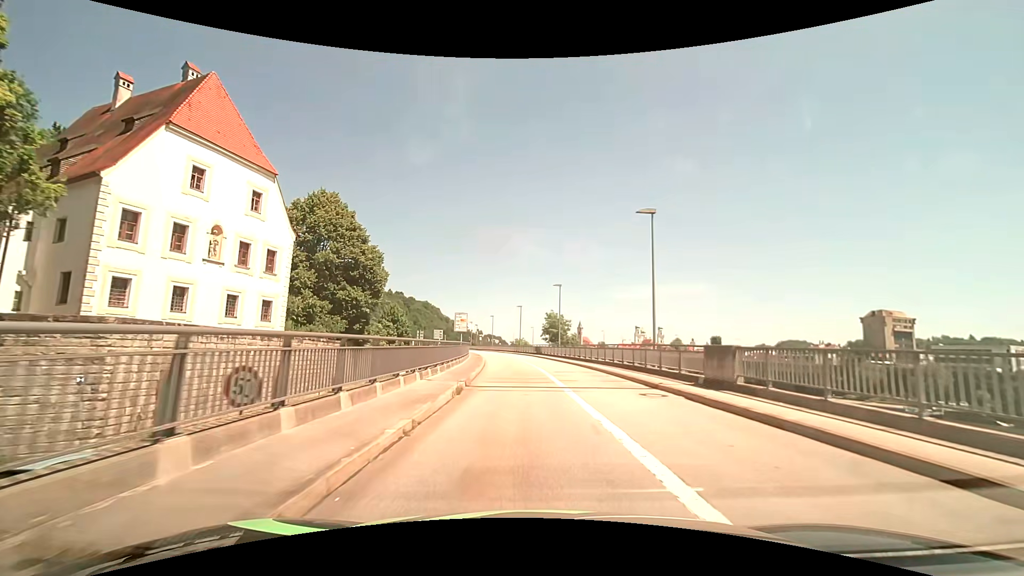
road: primary_link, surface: asphalt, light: Day
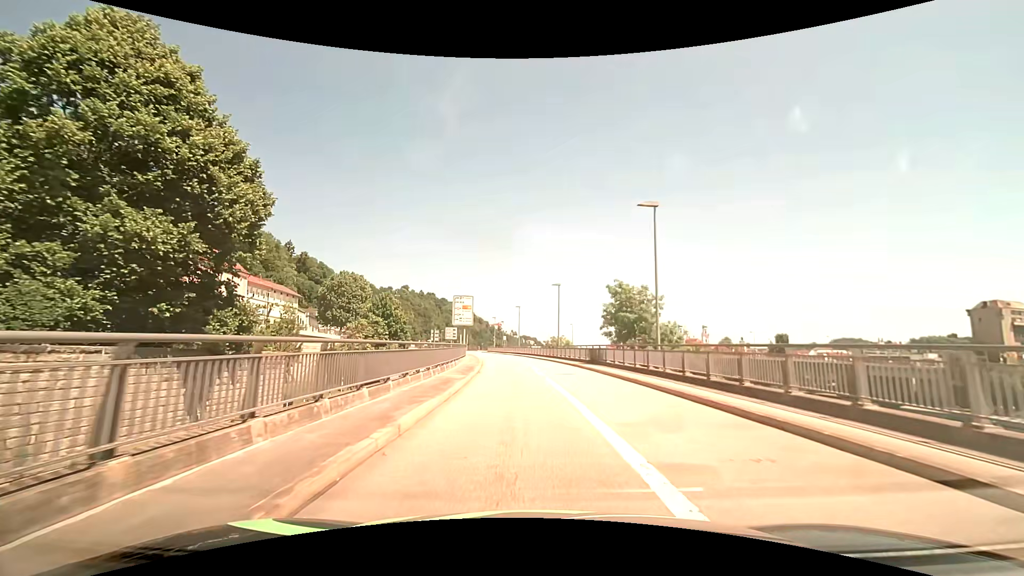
(-0.6, +31.0) m; -4°
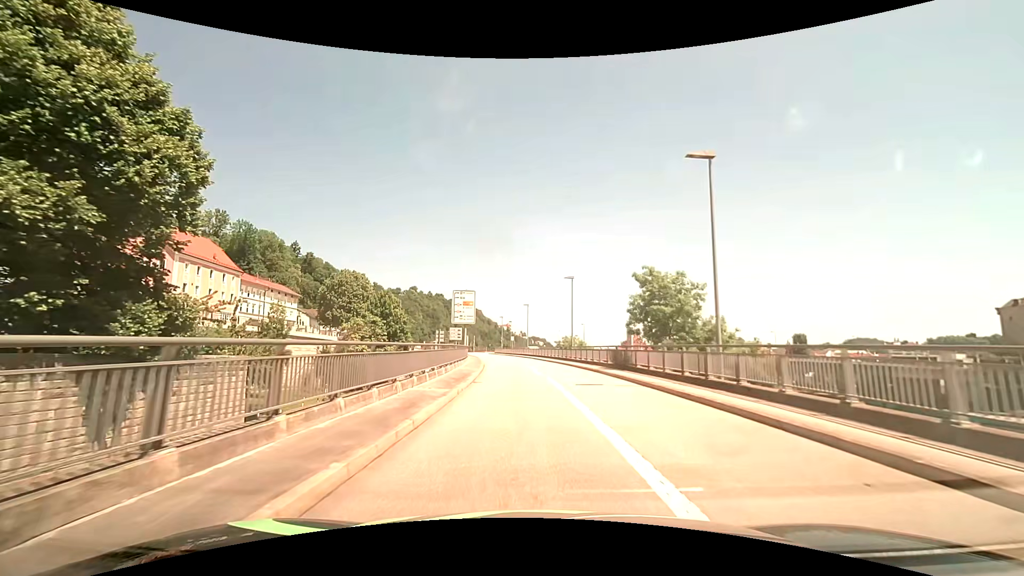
(0.0, +6.0) m; -1°
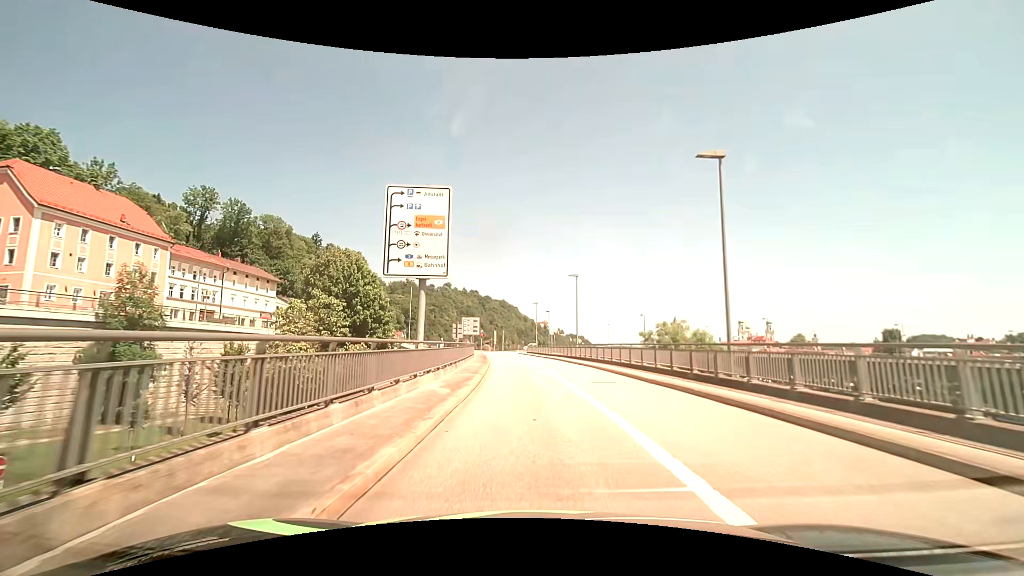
(-1.4, +29.5) m; -5°
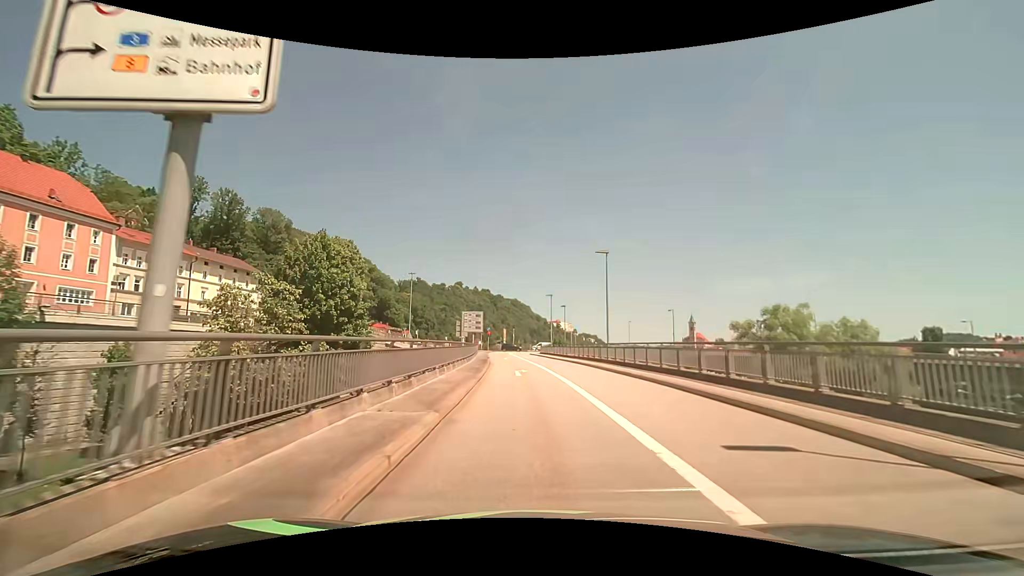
(-0.1, +11.5) m; -1°
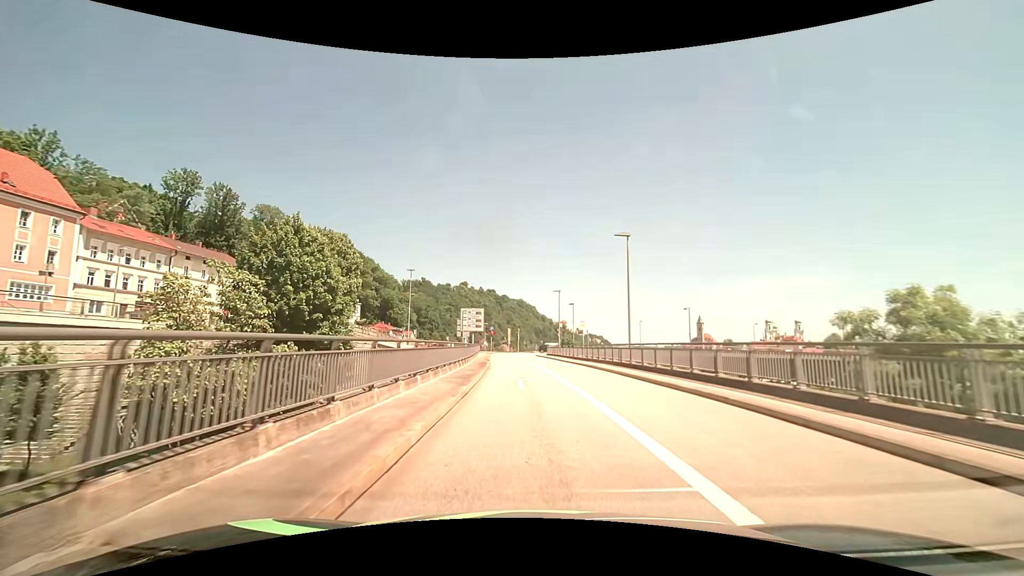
(-0.1, +5.7) m; -1°
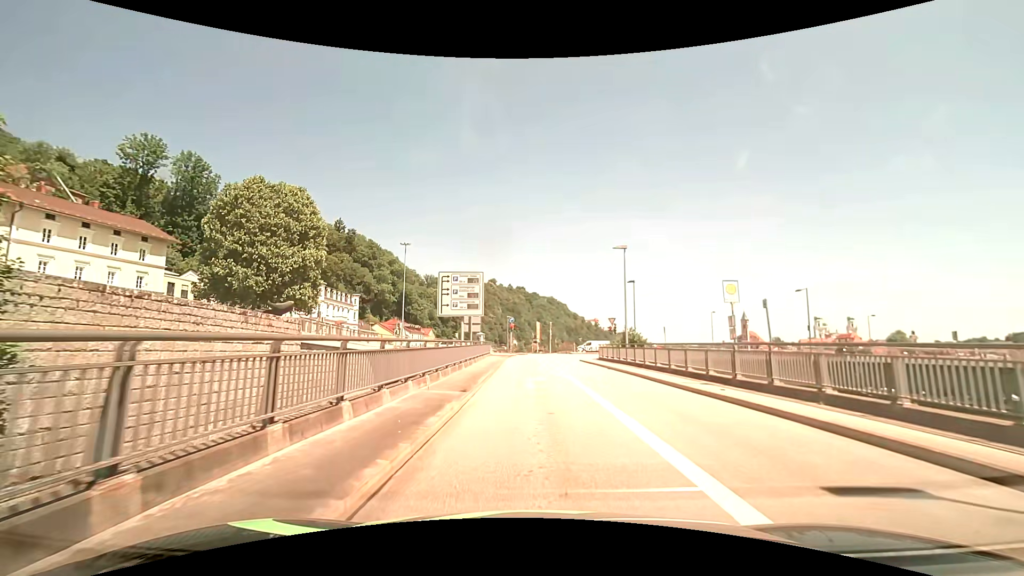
(-0.8, +25.9) m; -3°
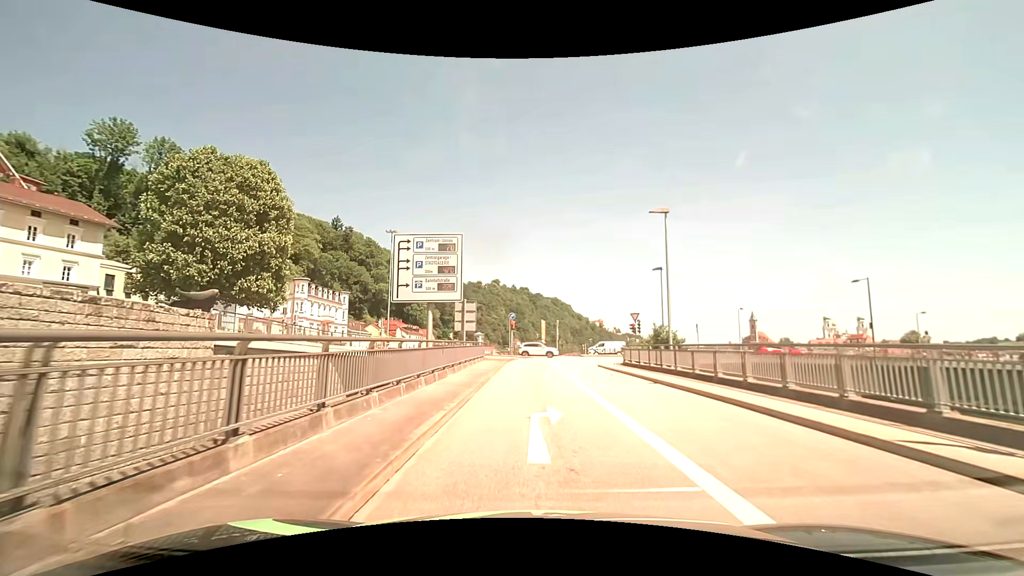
(-0.1, +9.3) m; -1°
